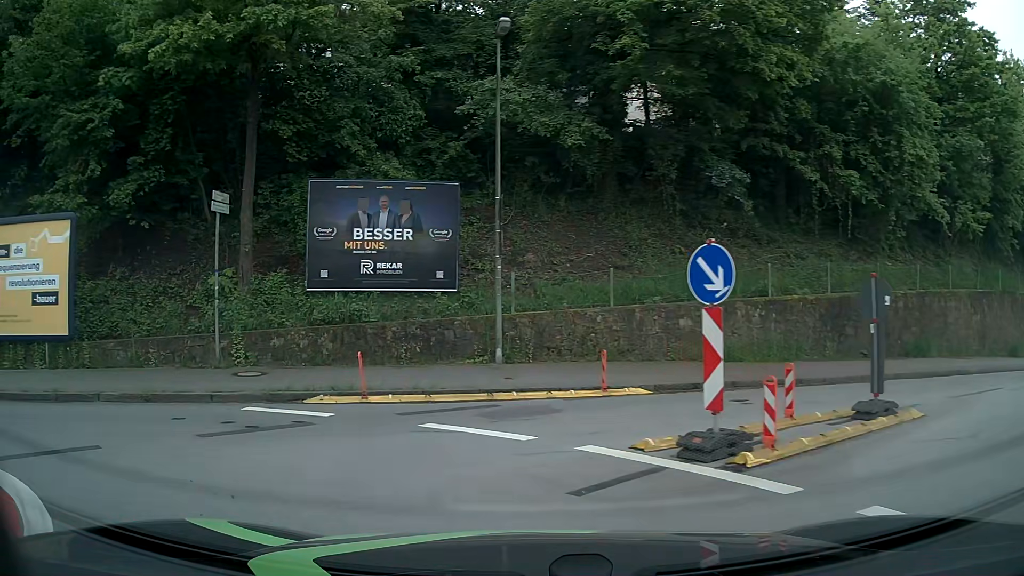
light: Day
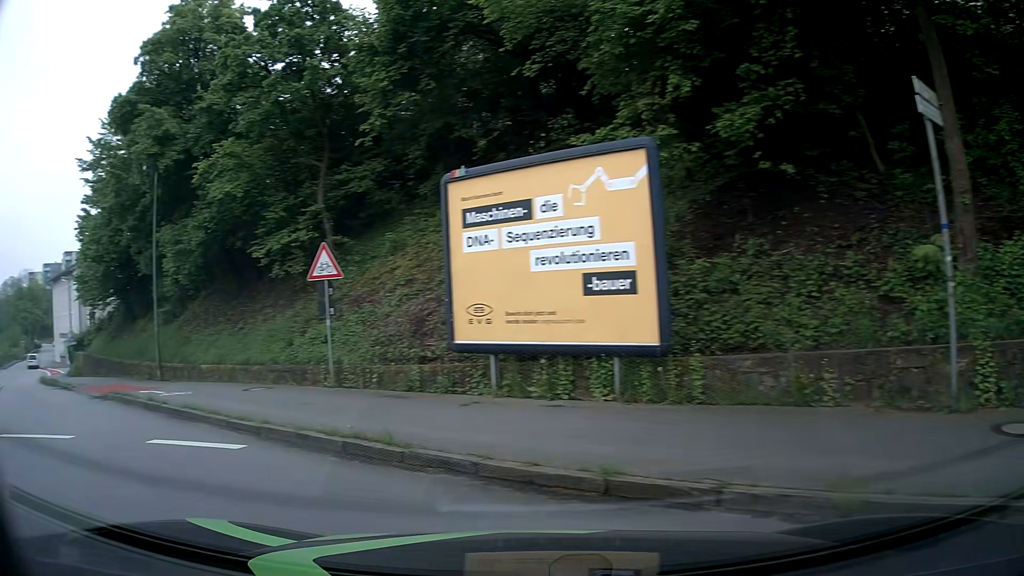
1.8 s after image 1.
(-2.9, +6.4) m; -55°
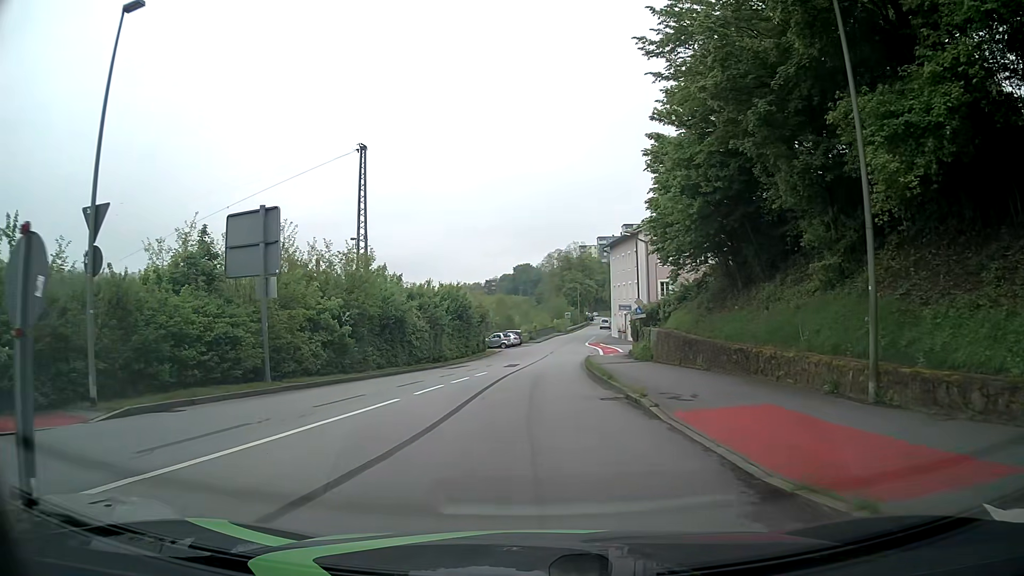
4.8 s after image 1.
(-8.1, +11.6) m; -49°
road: residential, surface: asphalt
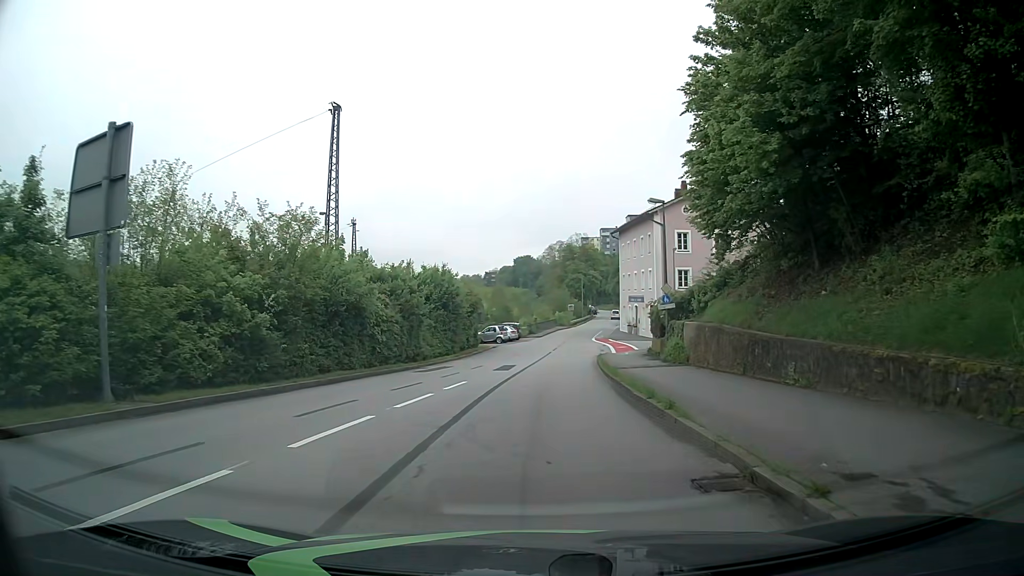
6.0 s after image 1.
(+0.1, +8.6) m; +2°
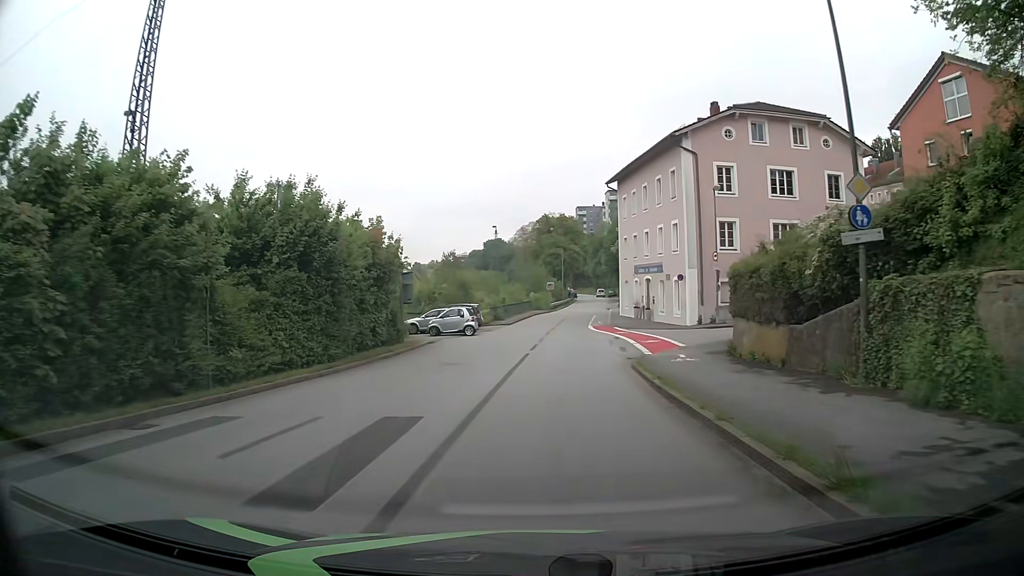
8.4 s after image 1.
(0.0, +22.1) m; +2°
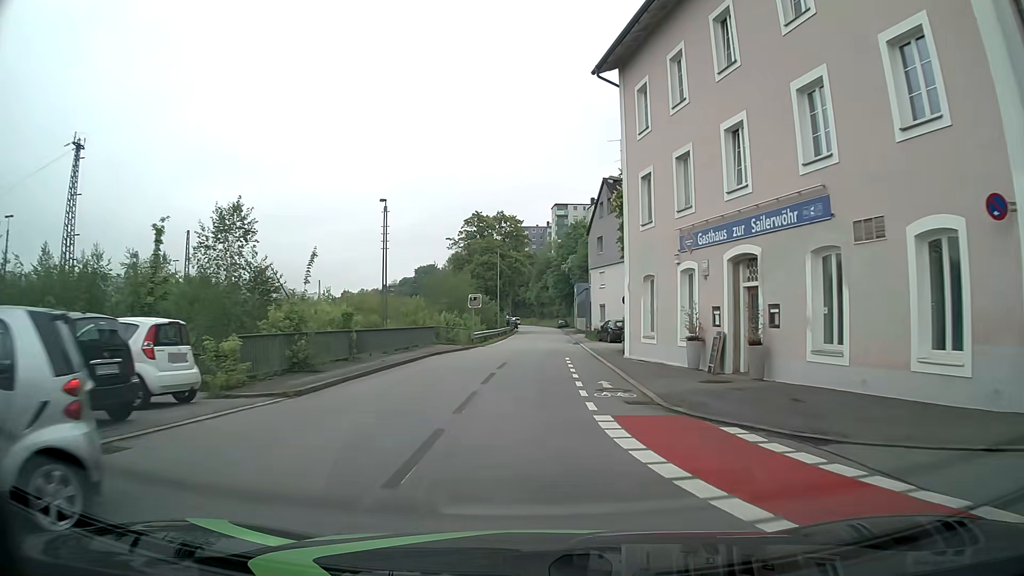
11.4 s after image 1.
(+1.6, +33.3) m; +6°
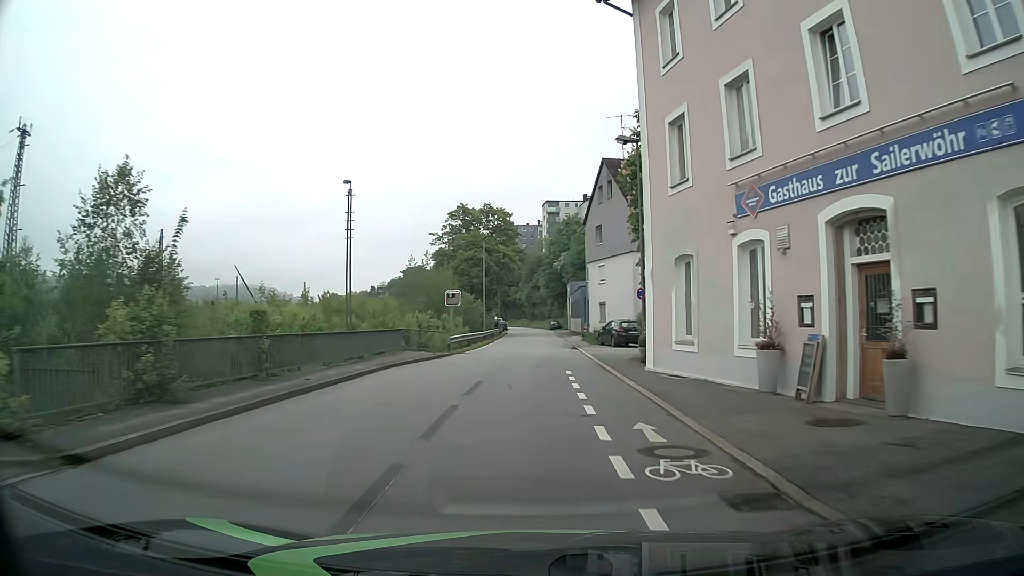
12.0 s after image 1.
(0.0, +6.9) m; +1°
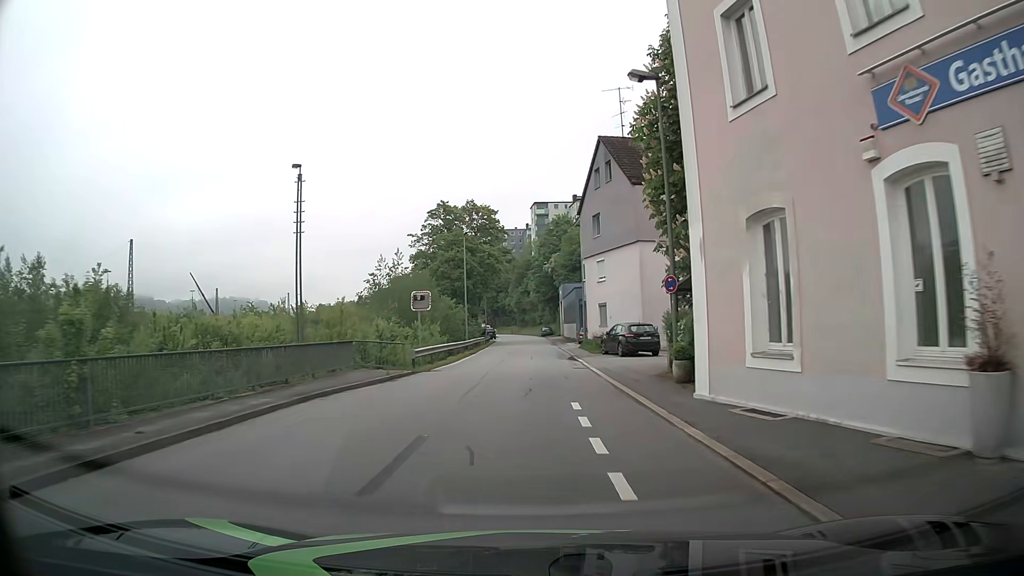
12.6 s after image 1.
(0.0, +6.9) m; +1°
(0, +10) (0, +20) (0, +30) (0, +40) (0, +50) (0, +60) (0, +70) (-1, +80) (-1, +90) (-1, +100) m
